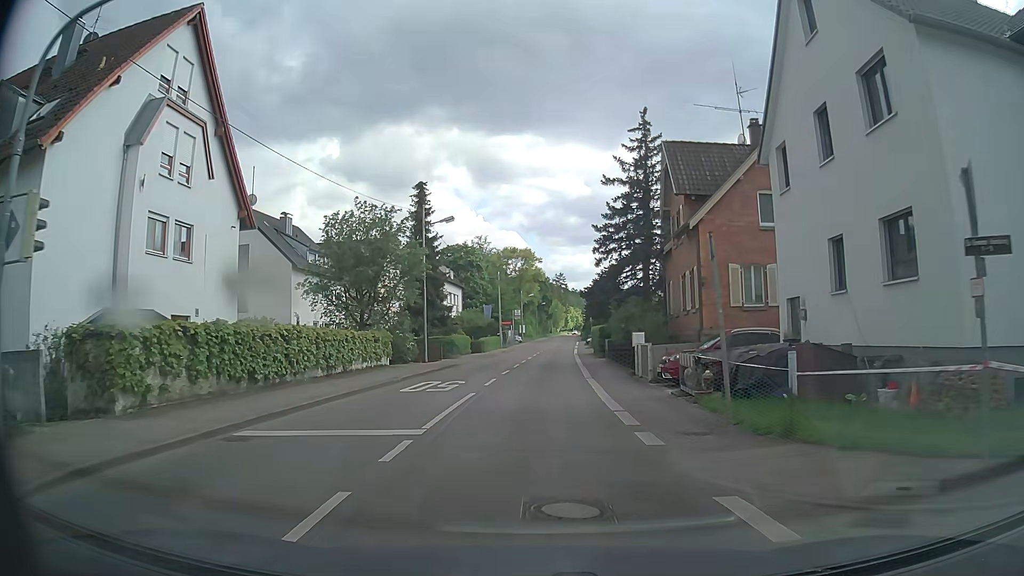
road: secondary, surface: asphalt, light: Day
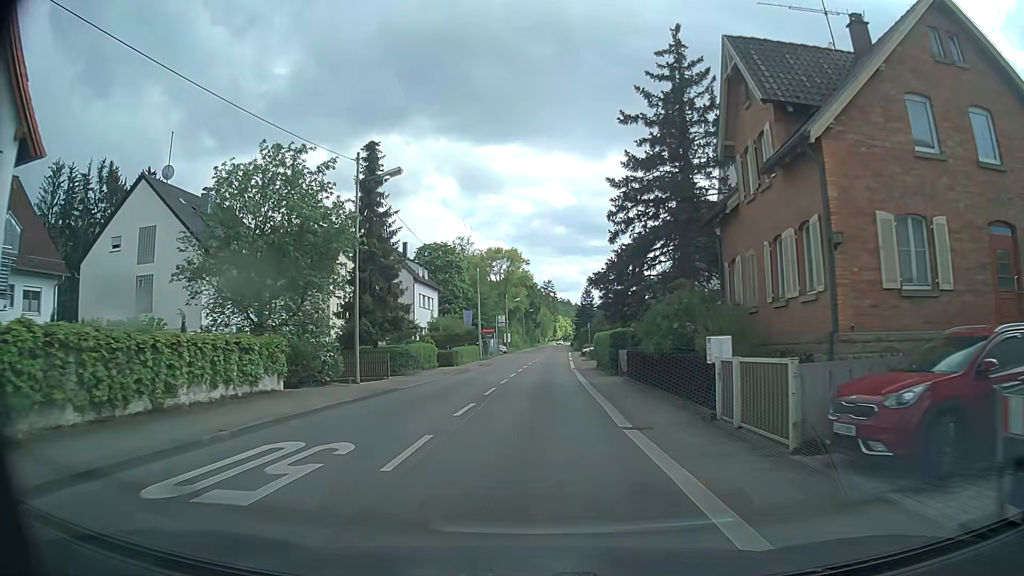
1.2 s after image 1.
(+0.1, +12.6) m; 0°
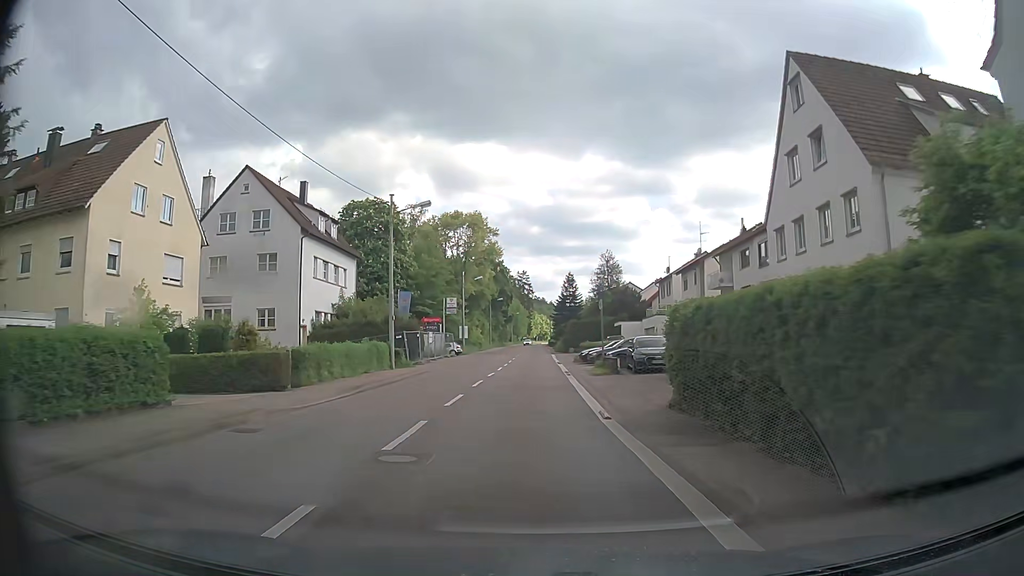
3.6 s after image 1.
(+1.1, +29.3) m; +3°
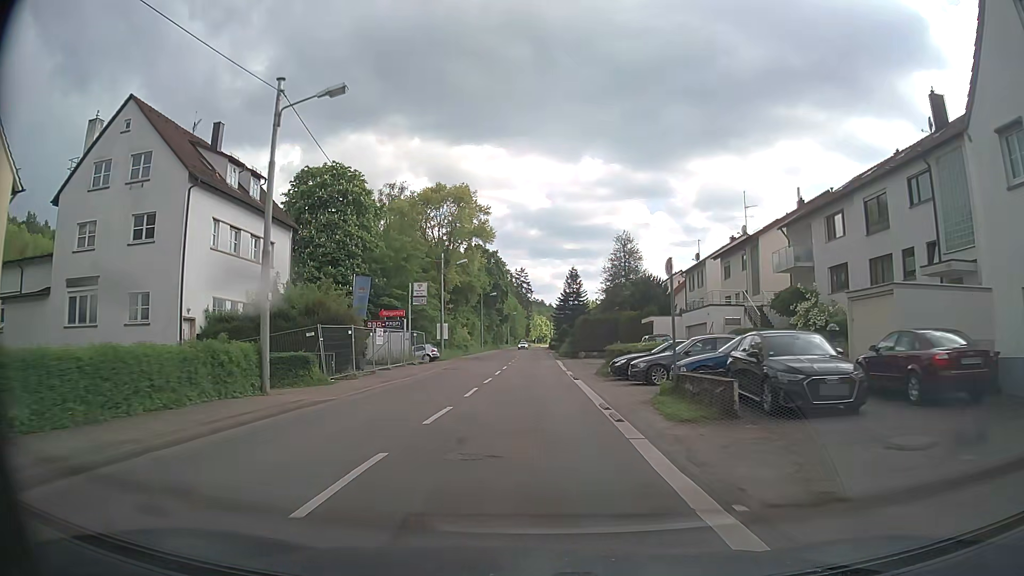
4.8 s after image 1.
(+0.1, +15.7) m; 0°
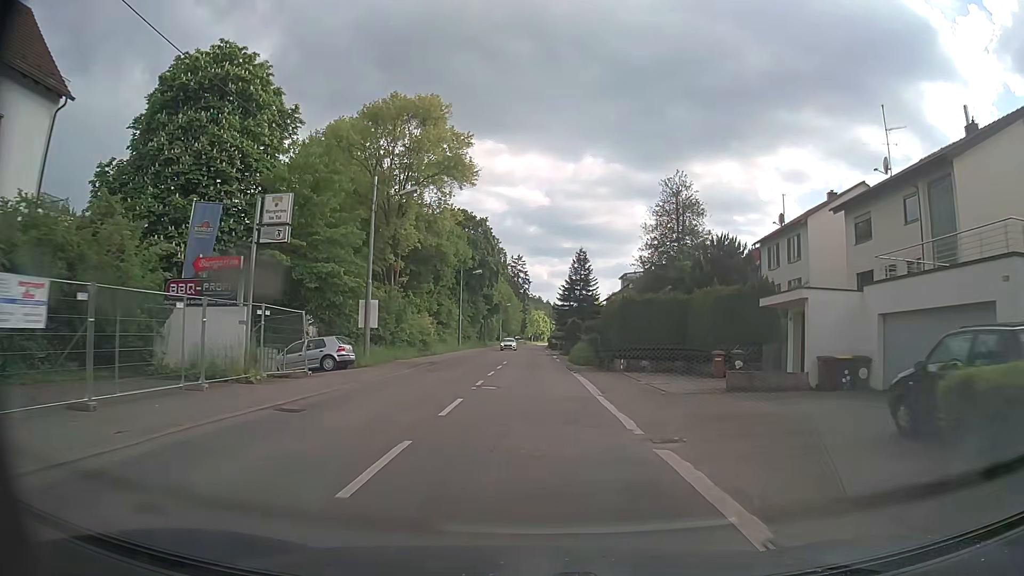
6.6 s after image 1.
(+0.1, +23.9) m; +1°
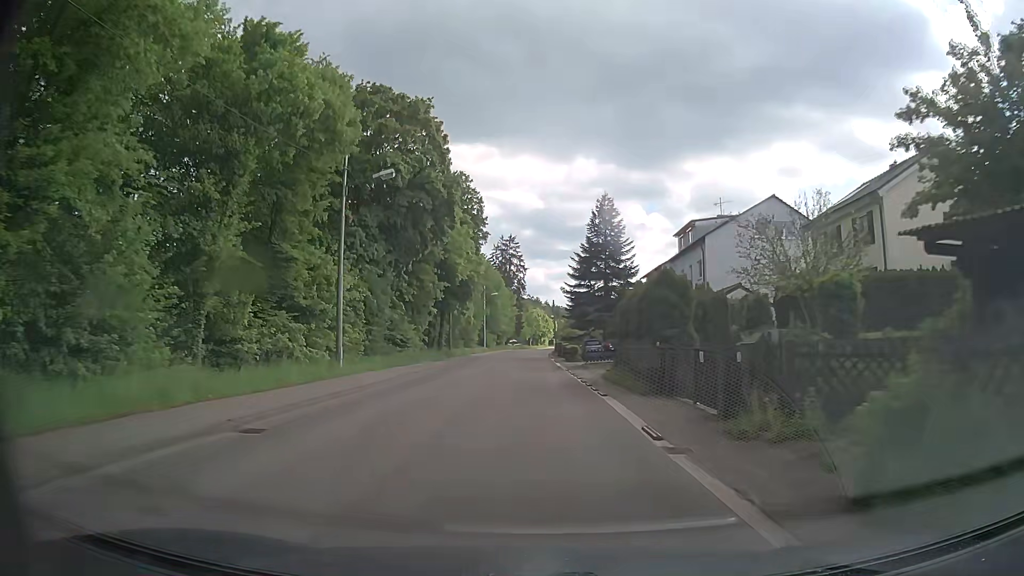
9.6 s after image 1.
(+0.3, +40.4) m; 0°
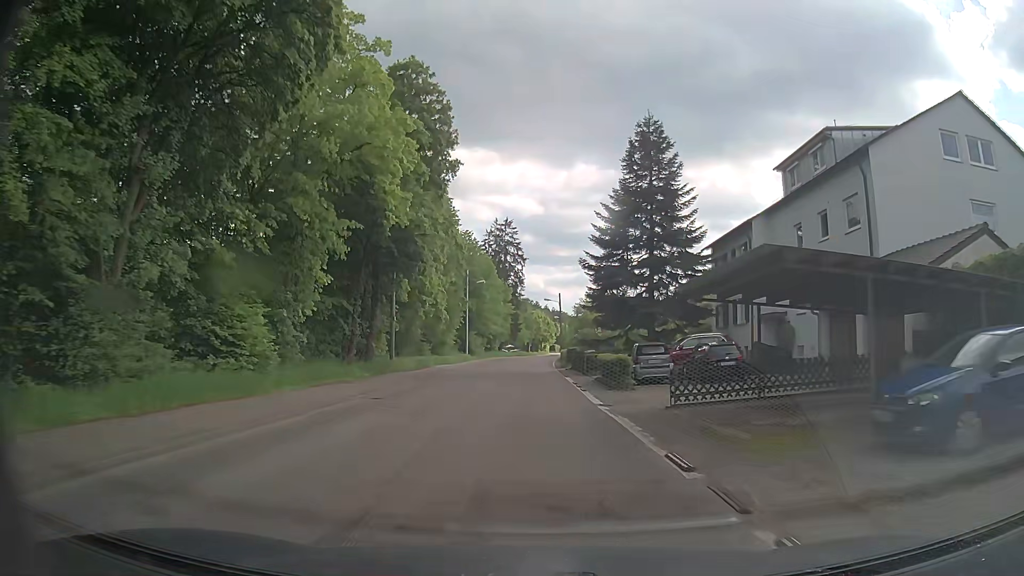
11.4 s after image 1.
(+0.1, +24.7) m; 0°
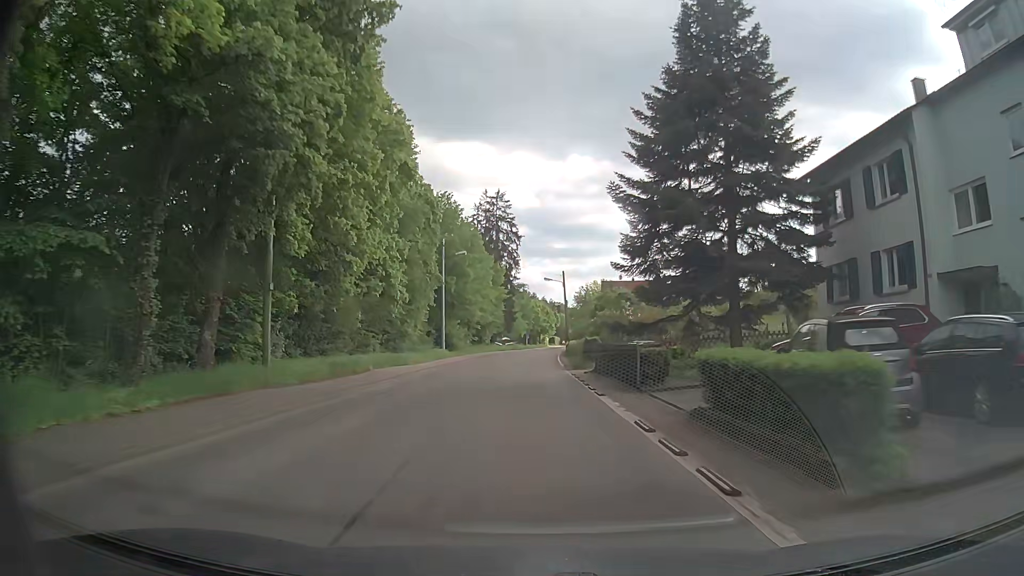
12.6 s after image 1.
(+0.1, +16.7) m; 0°
(0, +10) (0, +20) (0, +30) (0, +40) (0, +50) (+1, +60) (+1, +70) (+2, +80) (+3, +90) (+4, +100) m
